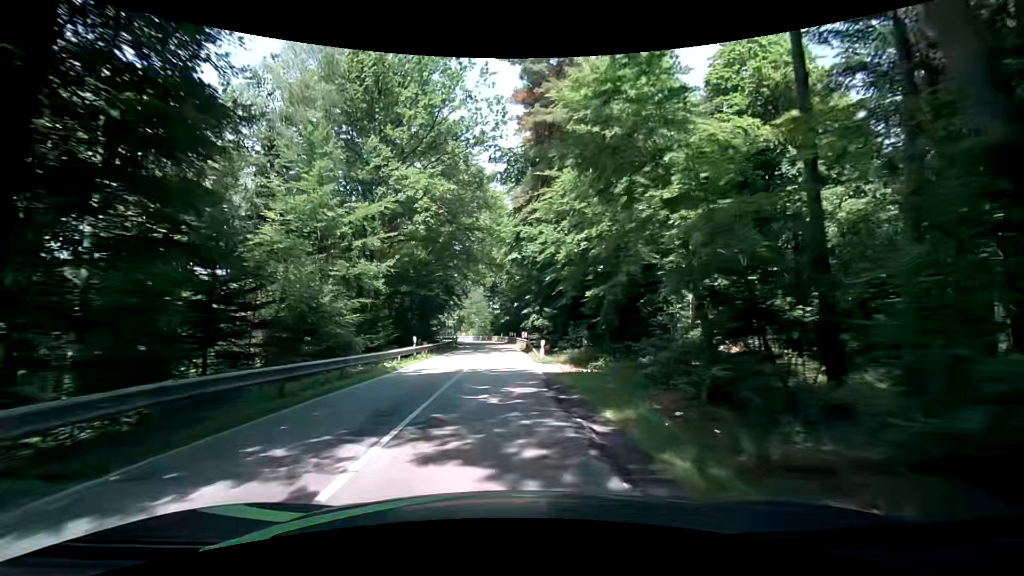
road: secondary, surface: asphalt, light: Day
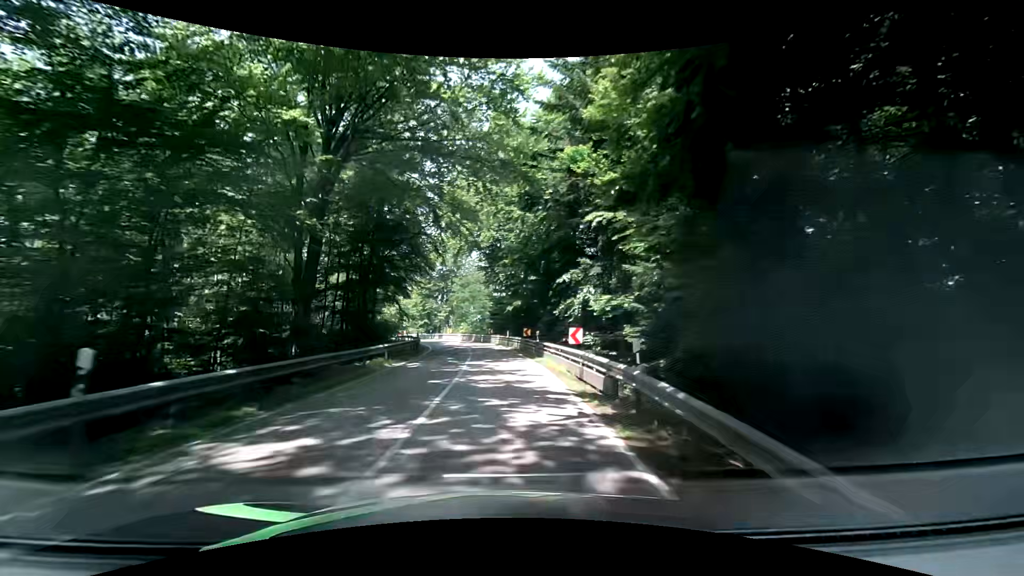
(-0.3, +33.7) m; -2°
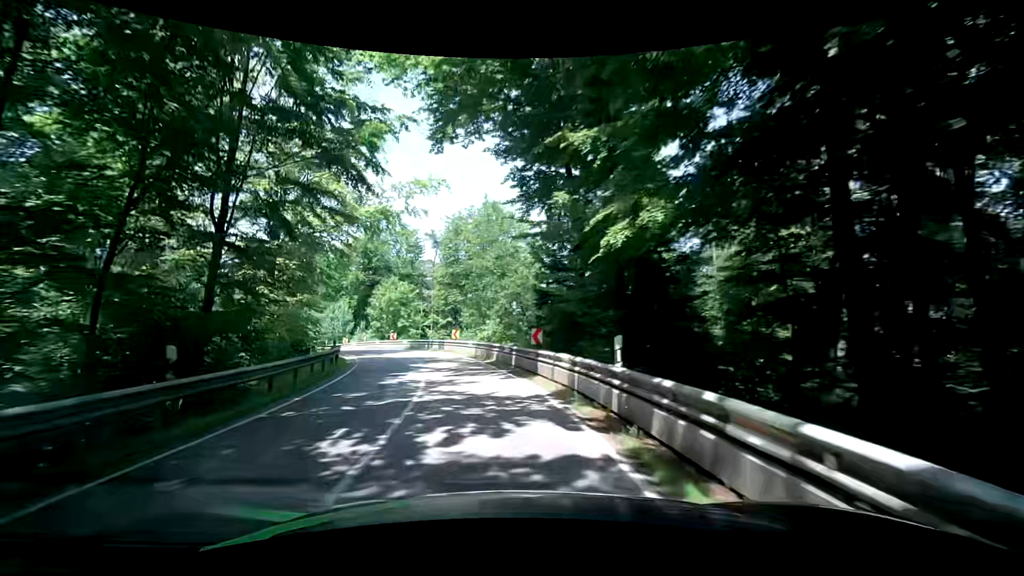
(-0.4, +32.2) m; -5°
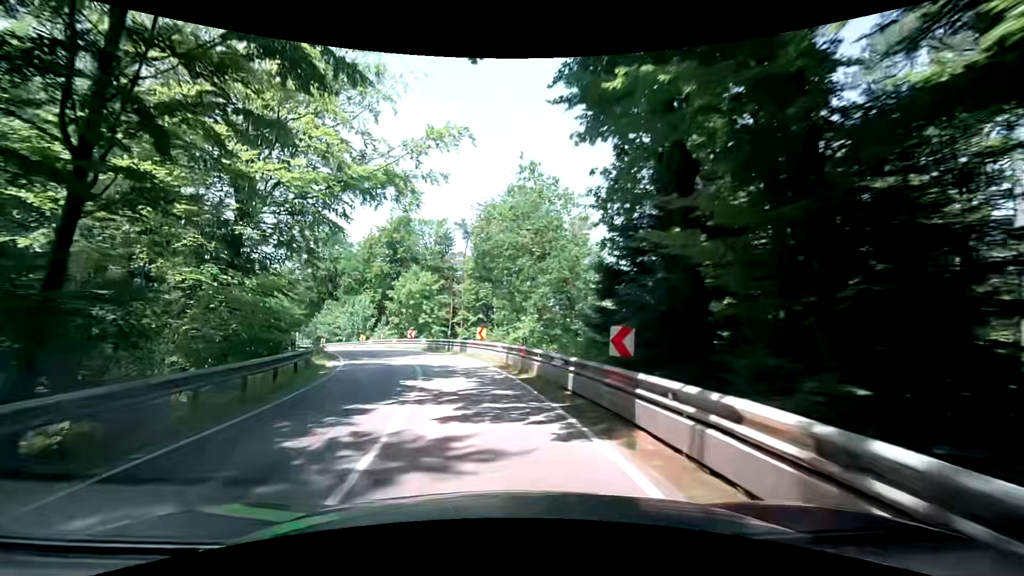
(-0.2, +7.8) m; -3°
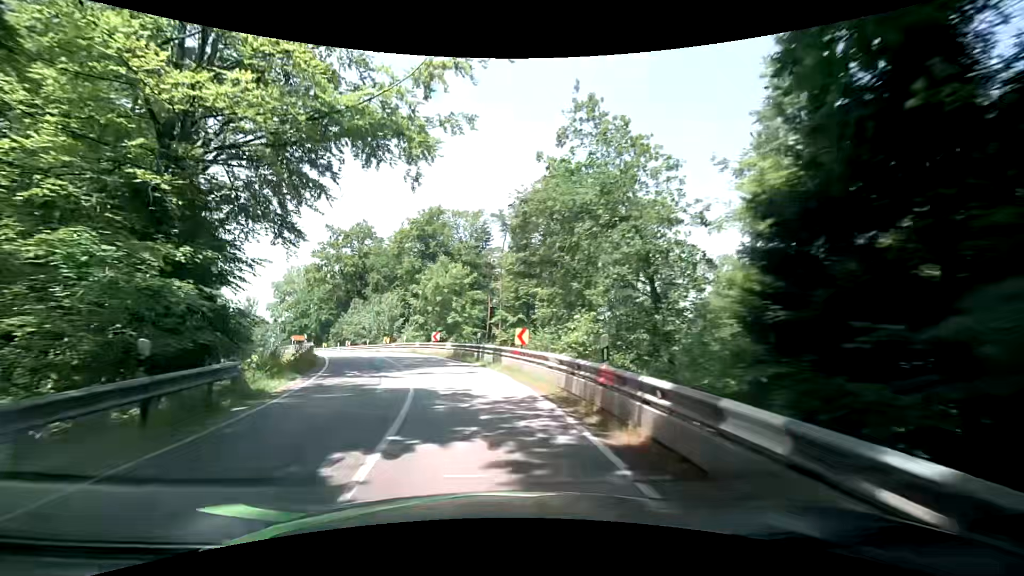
(-0.3, +7.7) m; -5°
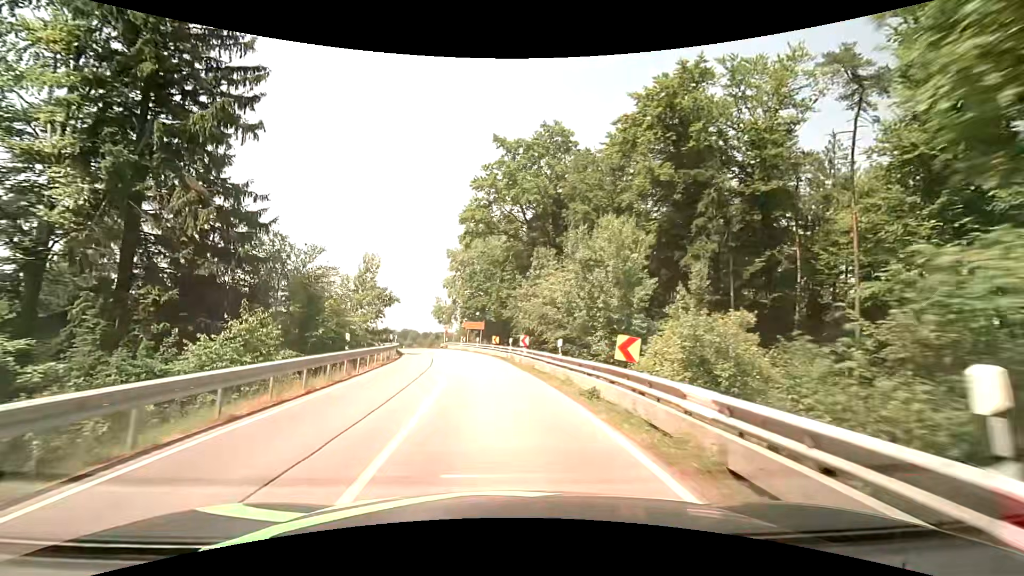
(-8.5, +36.0) m; -23°
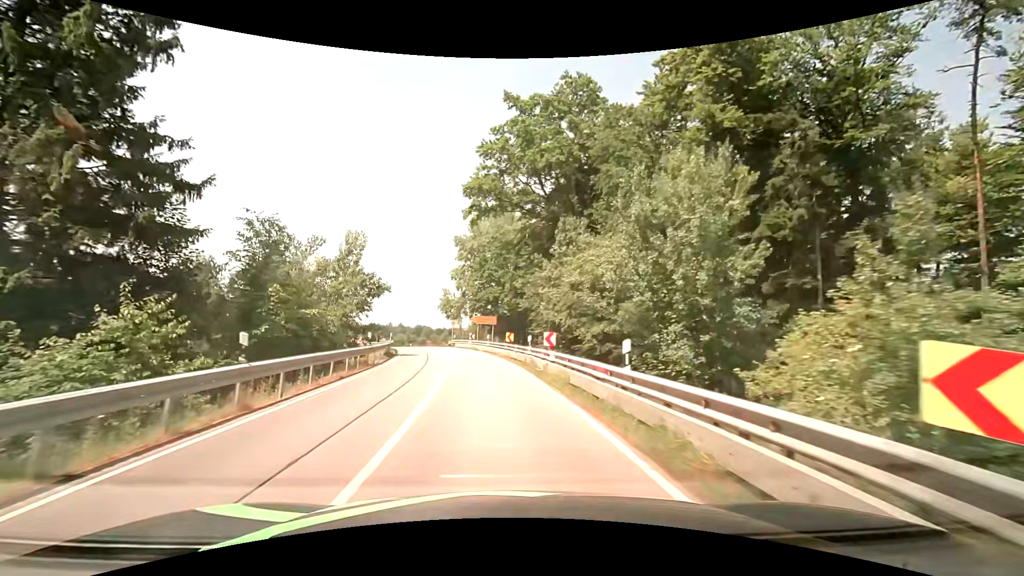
(-0.1, +7.5) m; -2°
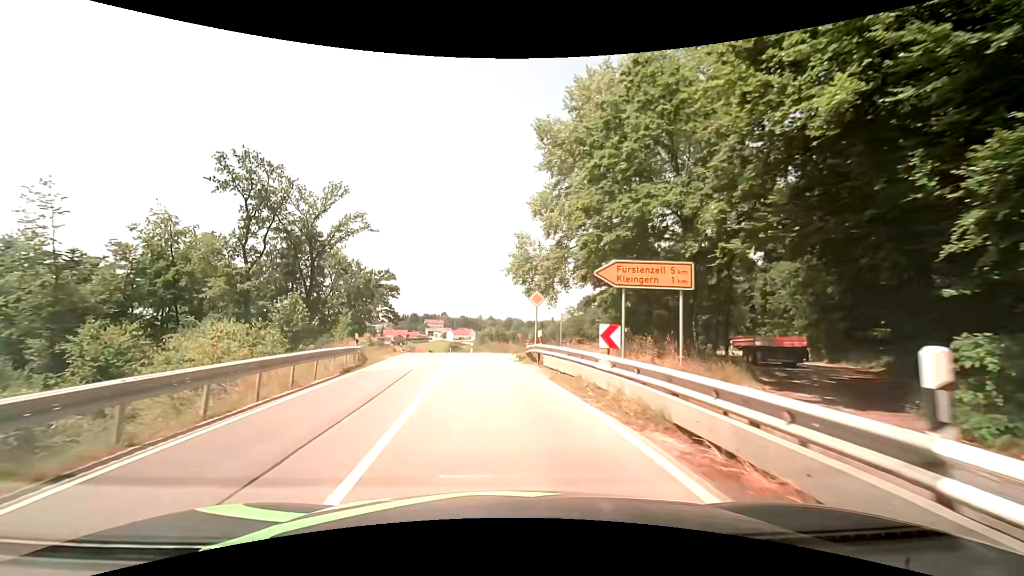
(-3.2, +35.3) m; -11°
(0, +10) (-1, +20) (0, +30) (+6, +37) (+15, +42) (+23, +48) (+30, +55) (+35, +64) (+40, +72) (+44, +81) m
